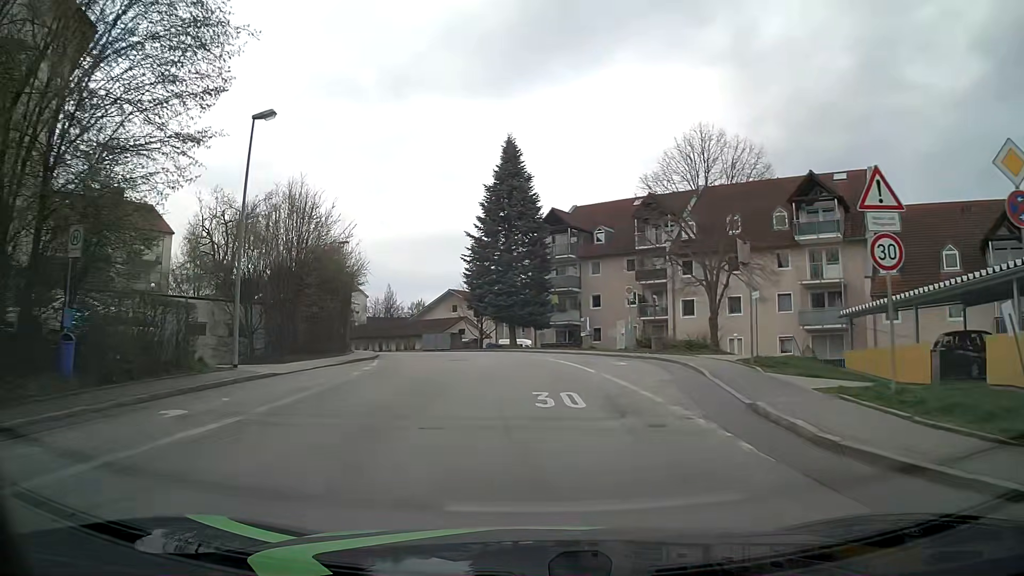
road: residential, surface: asphalt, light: Day
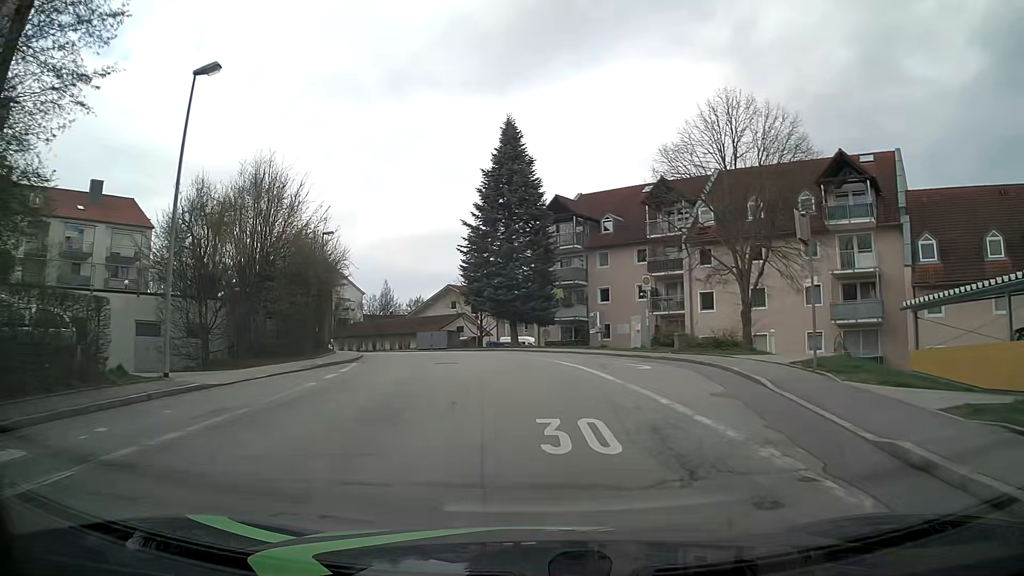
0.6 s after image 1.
(0.0, +4.4) m; -1°
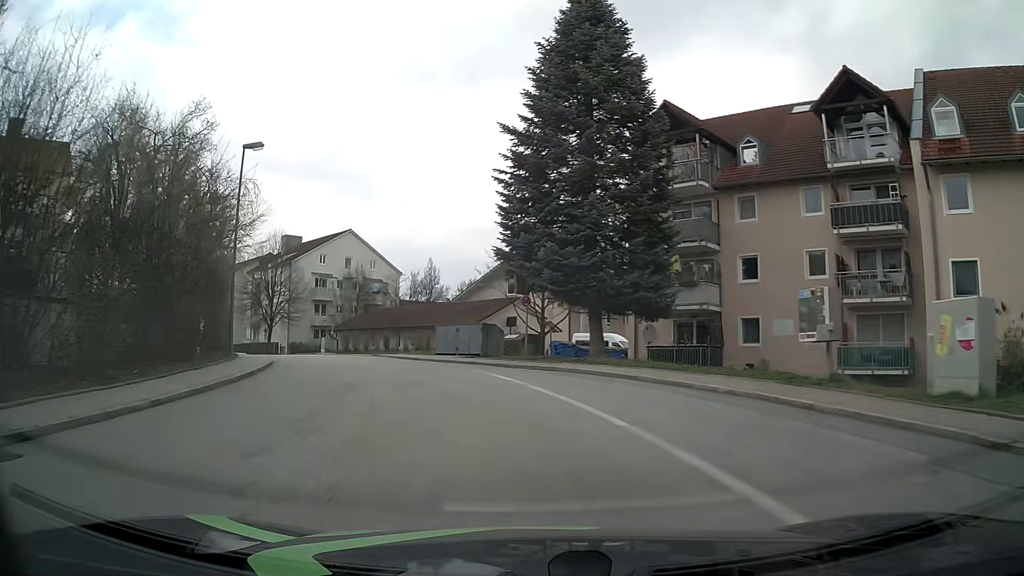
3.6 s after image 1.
(-0.8, +22.0) m; -7°
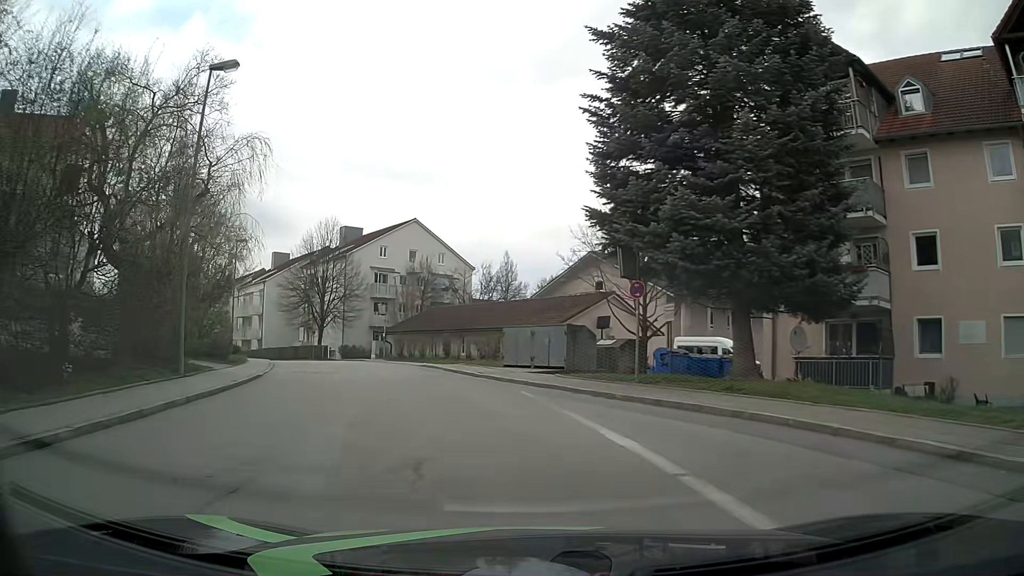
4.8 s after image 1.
(-0.4, +9.0) m; -7°
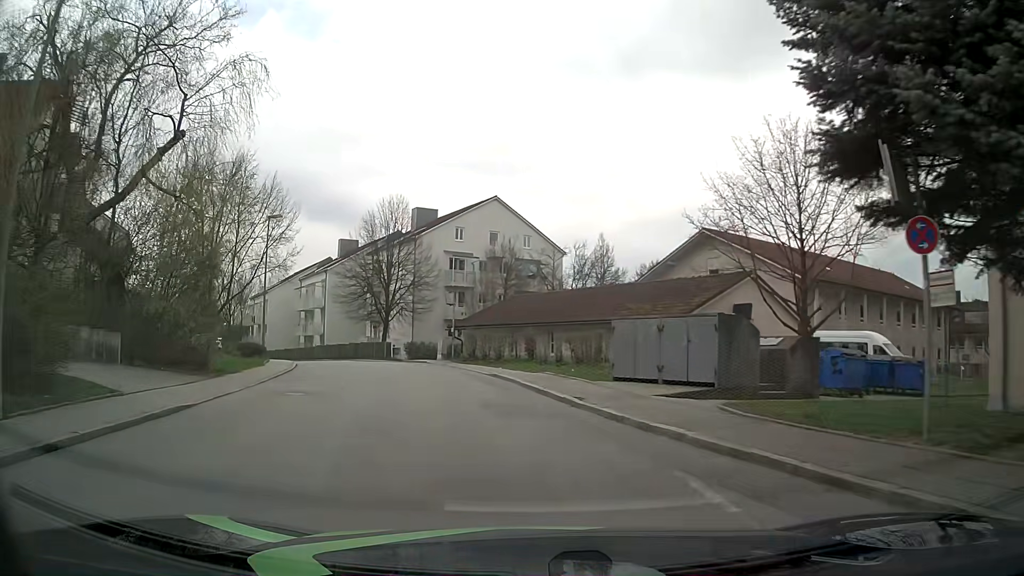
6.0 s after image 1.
(-0.5, +9.0) m; -7°
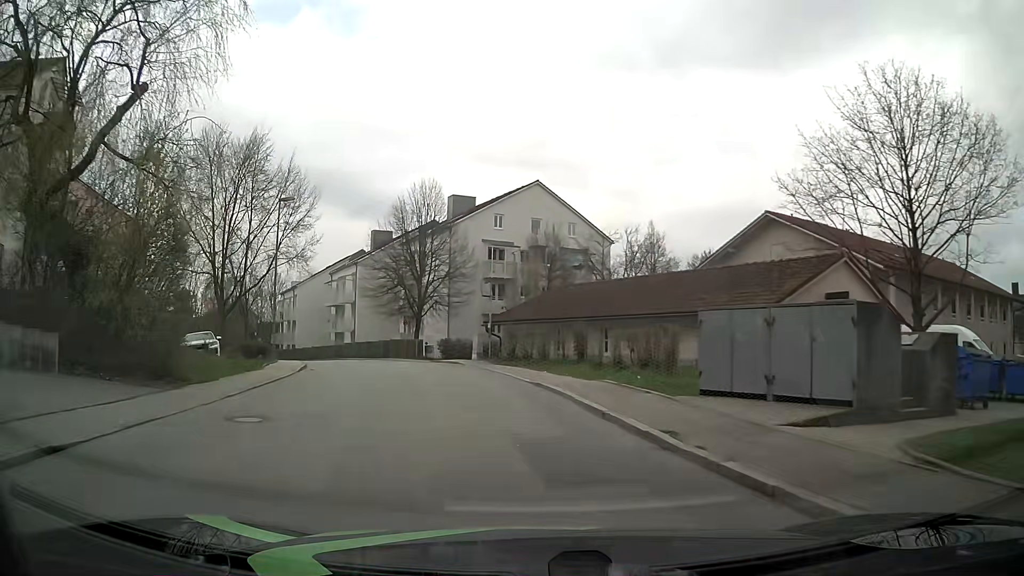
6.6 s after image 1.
(-0.1, +4.6) m; -3°
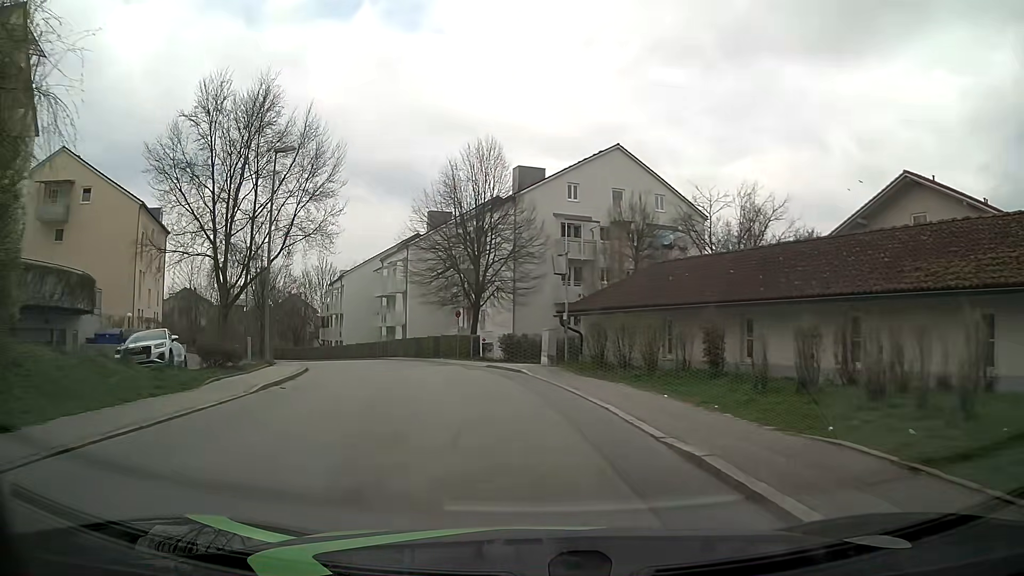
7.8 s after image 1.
(-0.6, +9.2) m; -7°
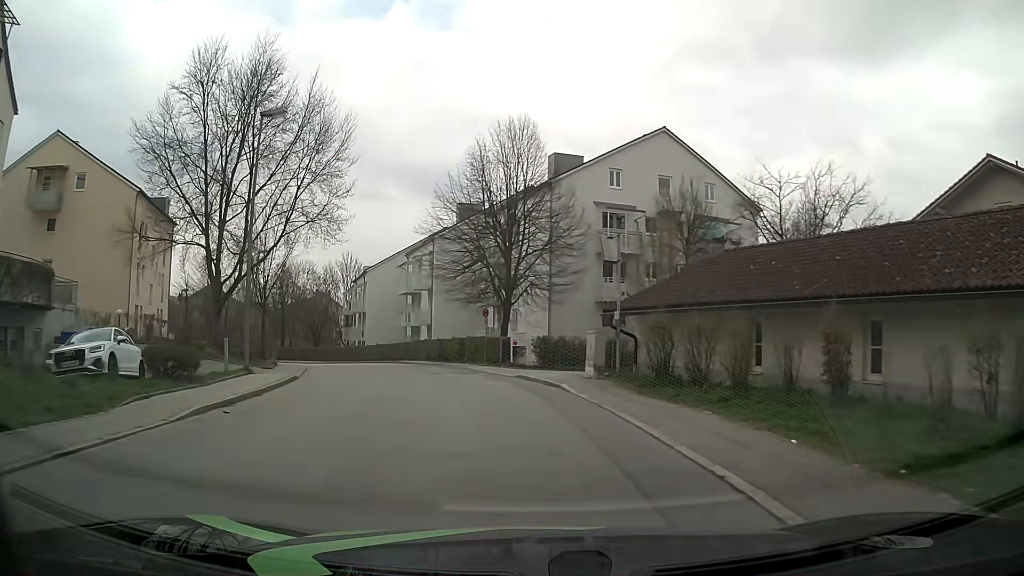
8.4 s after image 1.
(-0.1, +4.7) m; -2°
(0, +10) (-2, +20) (-5, +29) (-8, +39) (-13, +48) (-19, +56) (-25, +63) (-33, +70) (-41, +76) (-49, +81) m
